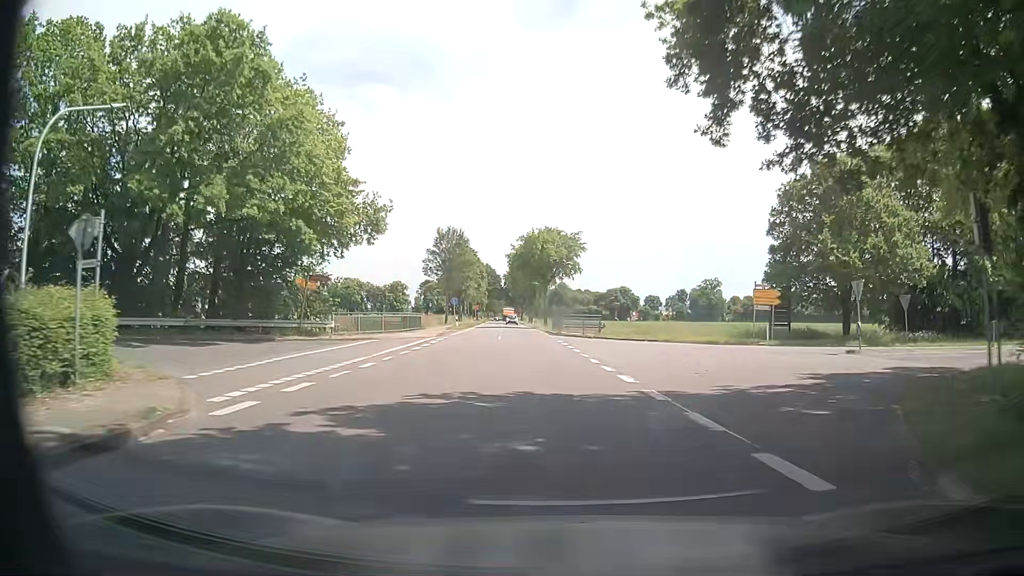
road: tertiary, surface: asphalt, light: Day
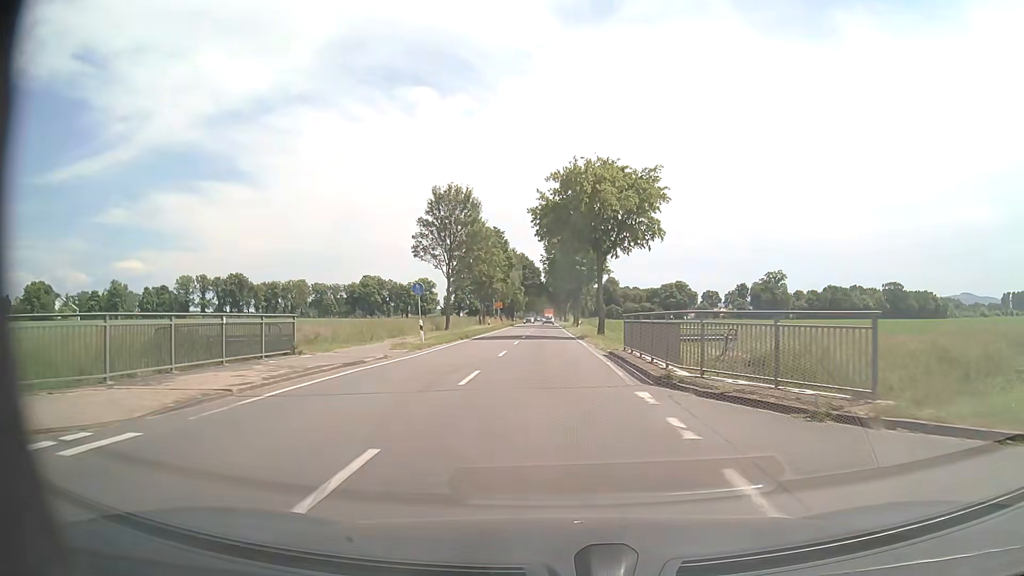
(-0.8, +32.2) m; -4°
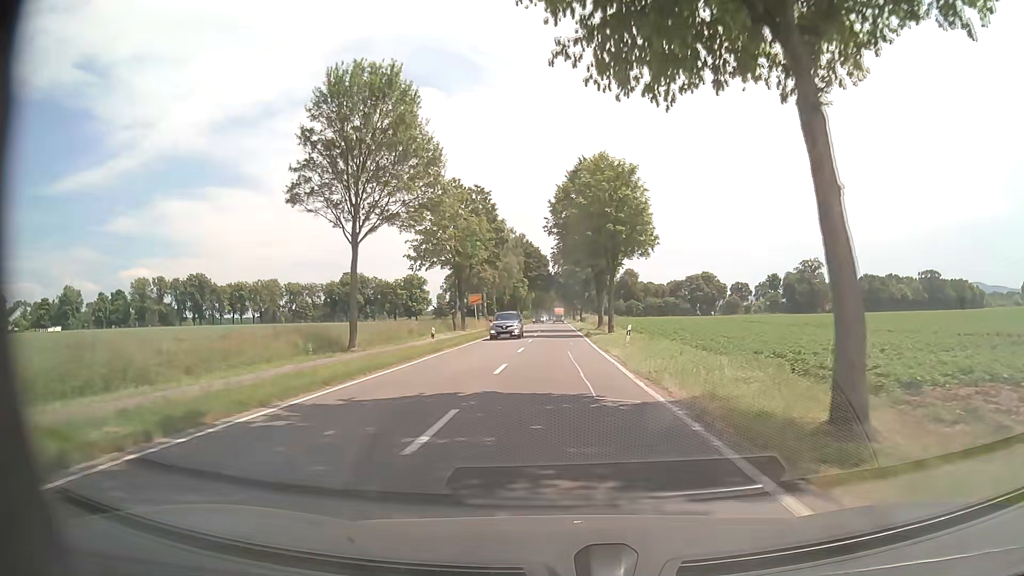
(-0.4, +32.7) m; -1°
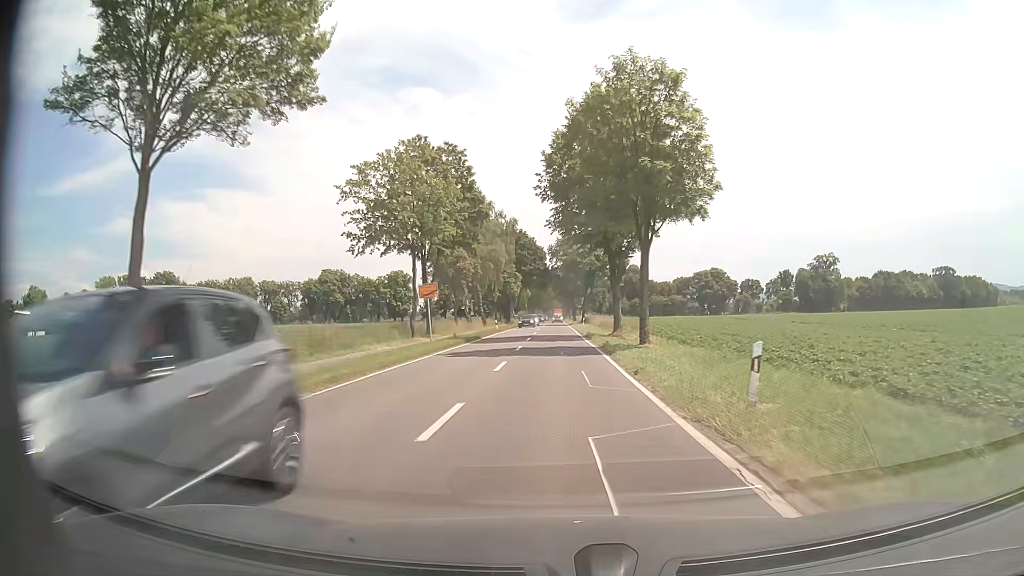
(0.0, +17.4) m; 0°
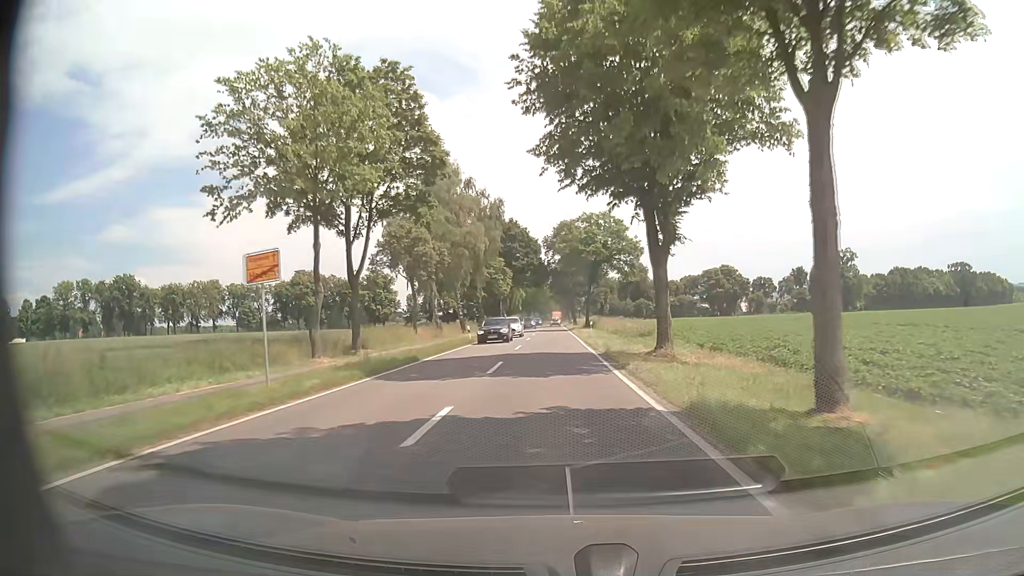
(0.0, +18.4) m; 0°
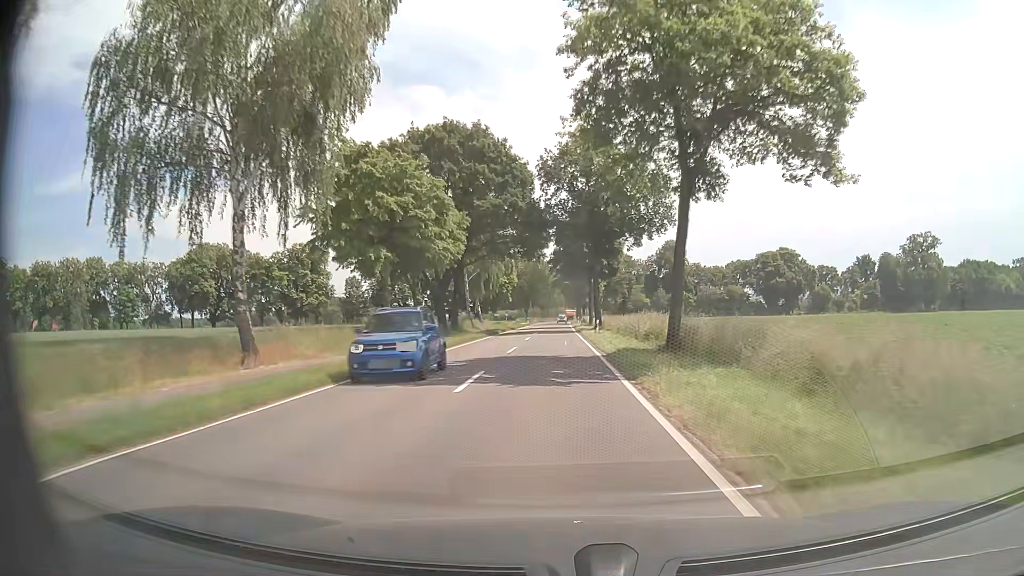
(0.0, +52.9) m; 0°
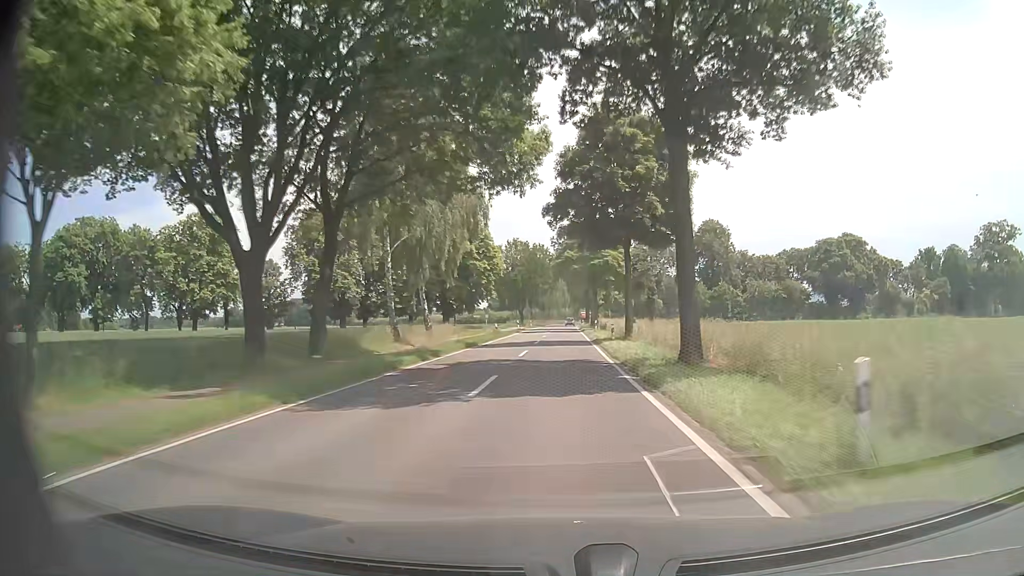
(-0.1, +36.6) m; 0°
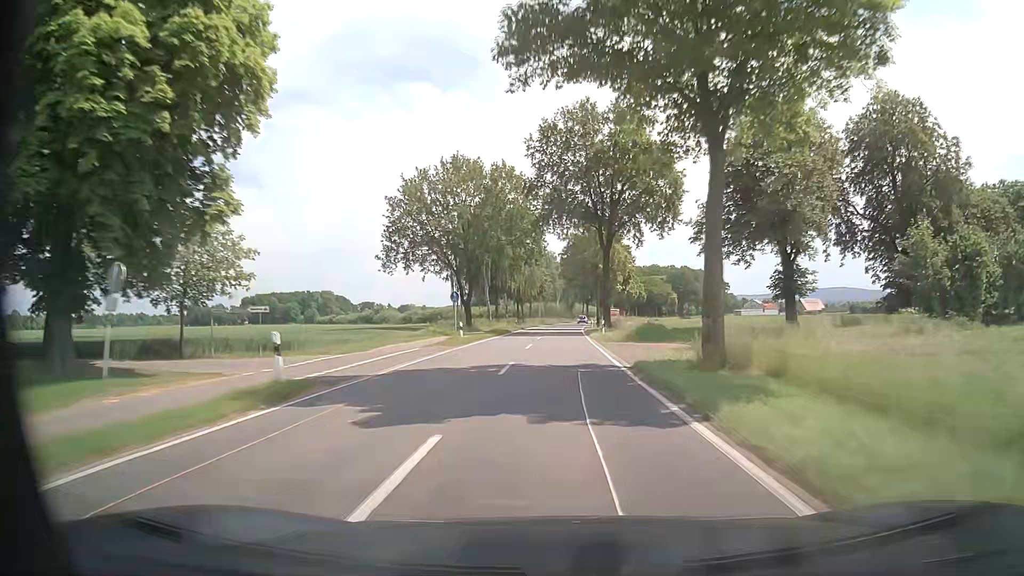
(+0.6, +68.4) m; +1°
(0, +10) (0, +20) (0, +30) (0, +40) (0, +50) (0, +60) (+1, +70) (+1, +80) (+2, +90) (+2, +100) m
